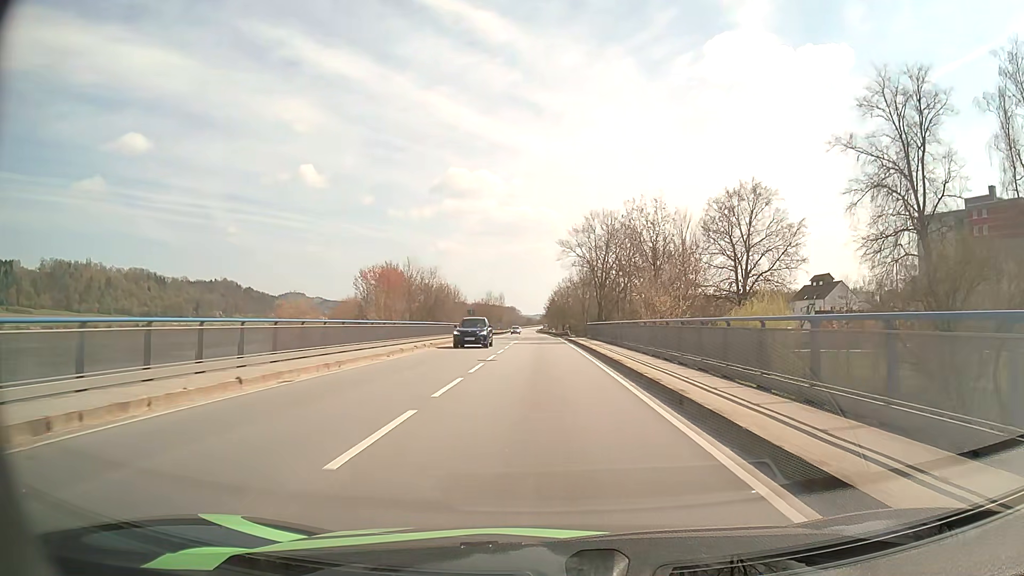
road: primary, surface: asphalt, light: Day
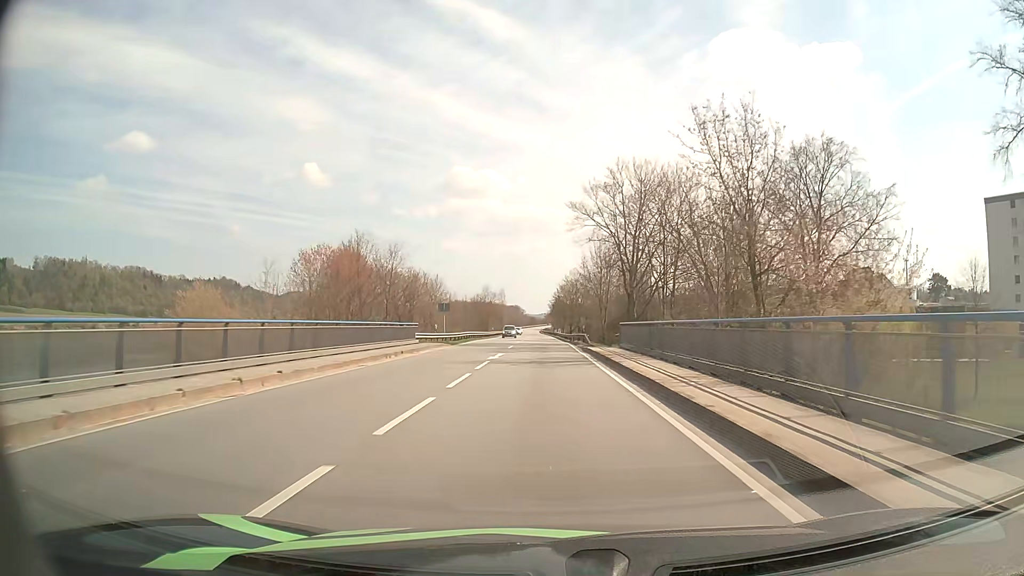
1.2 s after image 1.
(-0.1, +22.0) m; 0°
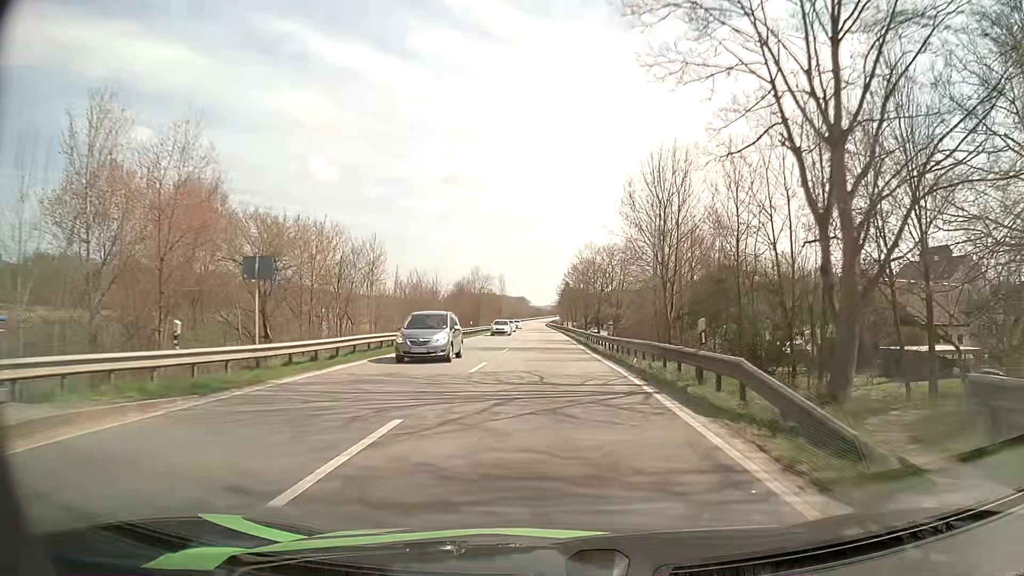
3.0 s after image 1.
(-0.1, +34.1) m; -1°
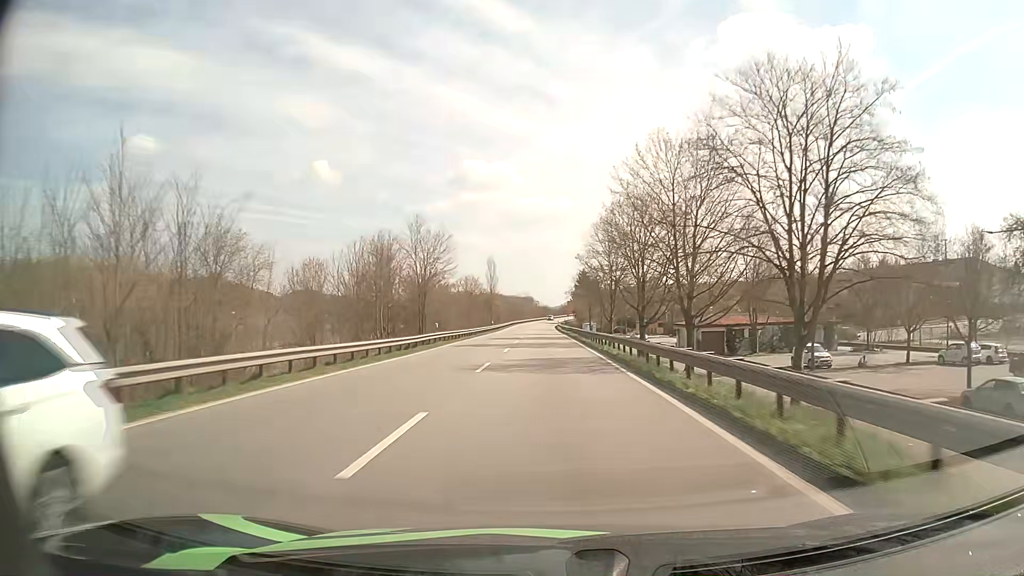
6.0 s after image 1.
(-0.3, +59.1) m; -1°
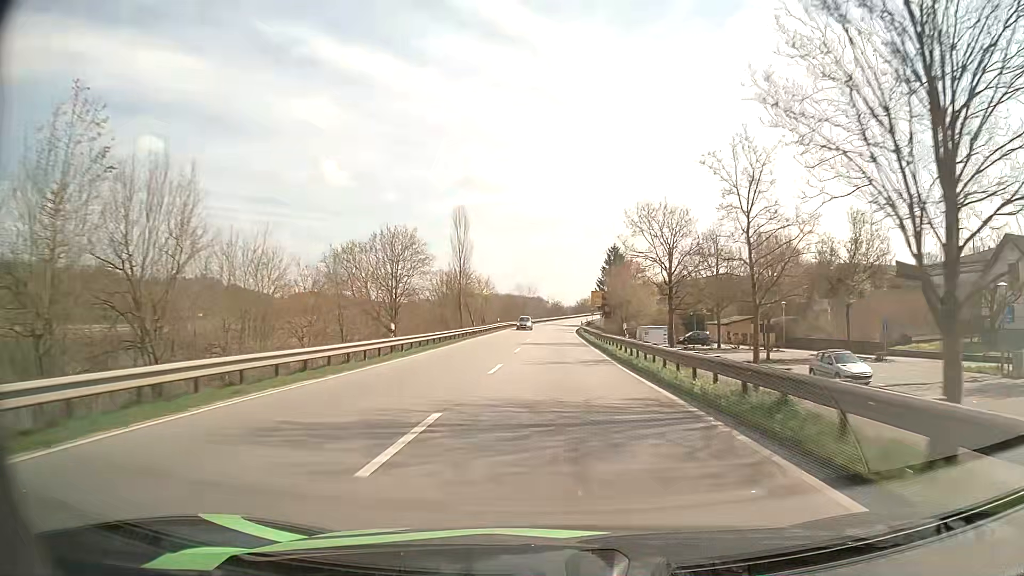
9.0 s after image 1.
(-0.5, +60.1) m; -1°
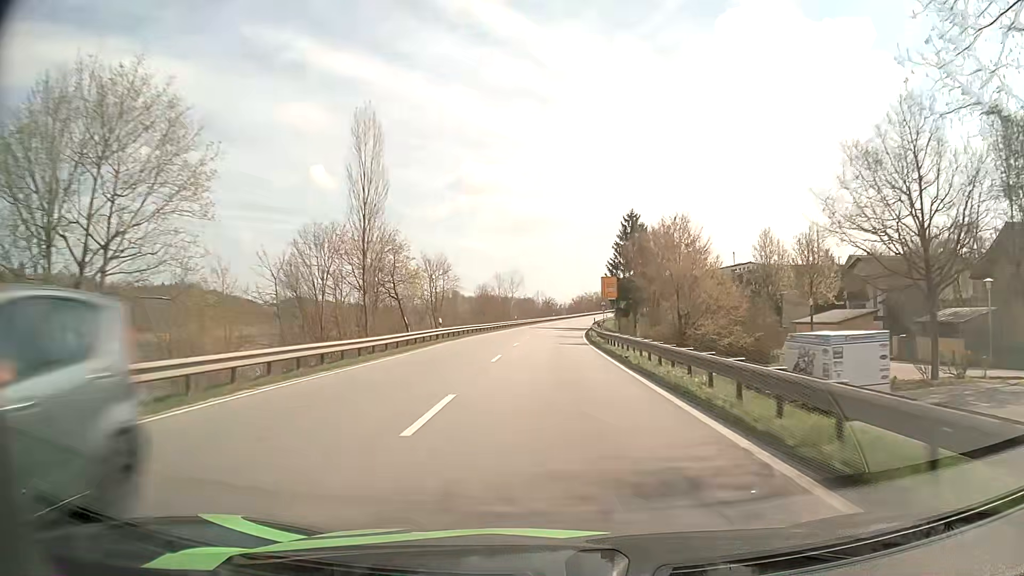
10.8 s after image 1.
(+0.2, +36.4) m; +1°
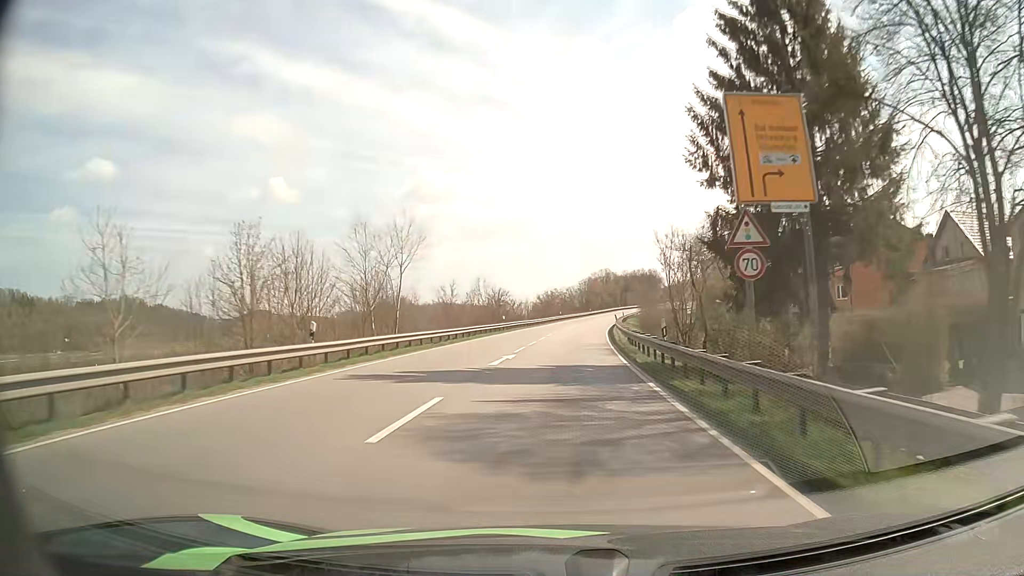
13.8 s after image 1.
(+1.4, +61.9) m; +3°
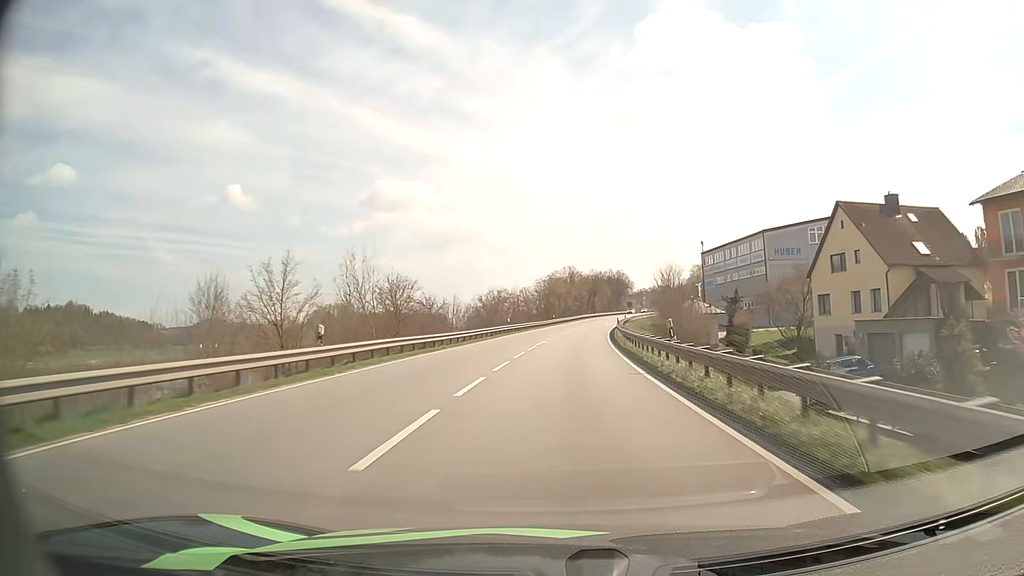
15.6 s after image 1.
(+1.2, +37.9) m; +4°
(0, +10) (0, +20) (+1, +30) (+2, +40) (+2, +50) (+3, +60) (+5, +70) (+6, +80) (+8, +90) (+9, +99) m
